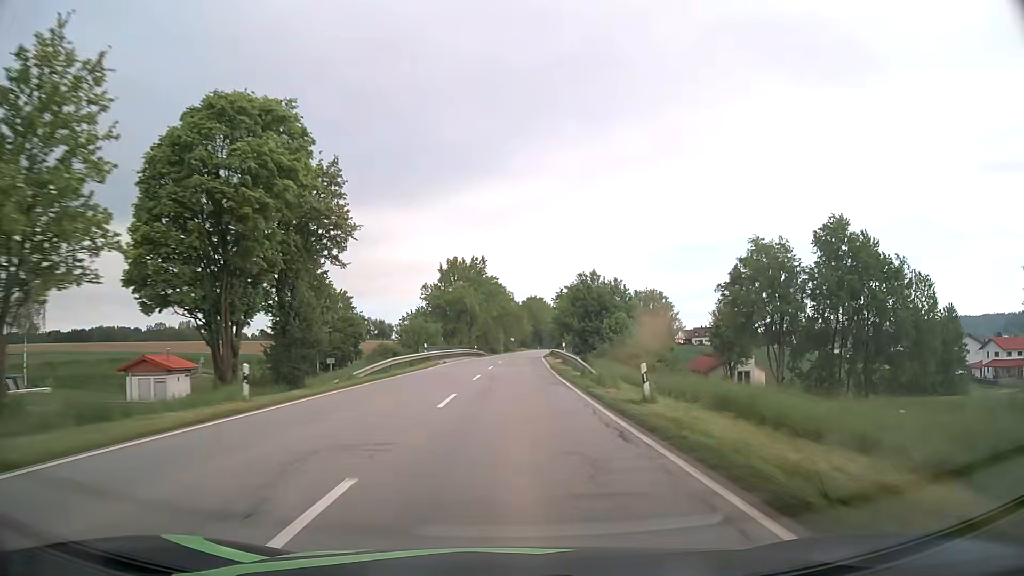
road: secondary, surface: asphalt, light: Day
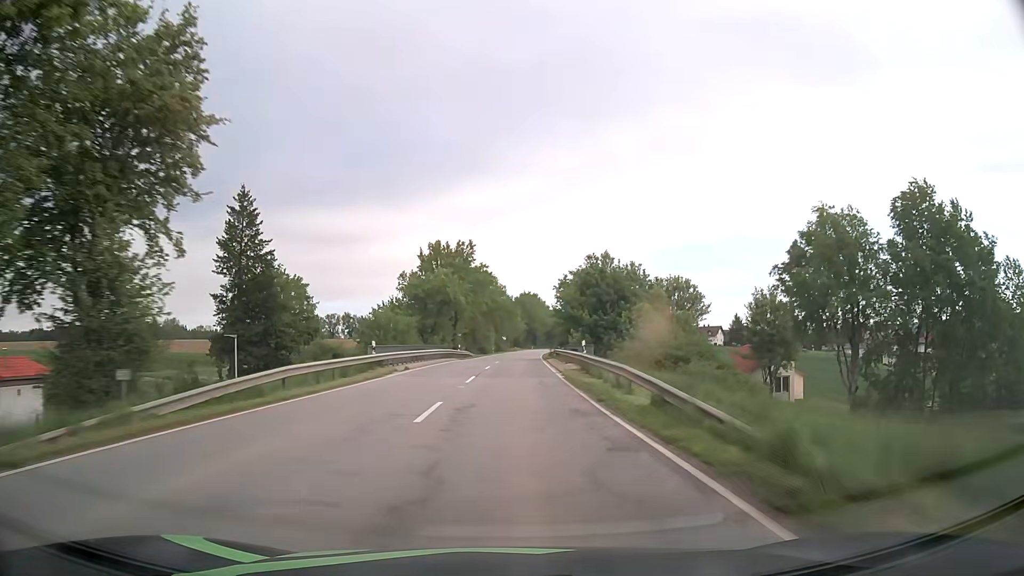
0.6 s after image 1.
(+0.1, +15.5) m; +1°
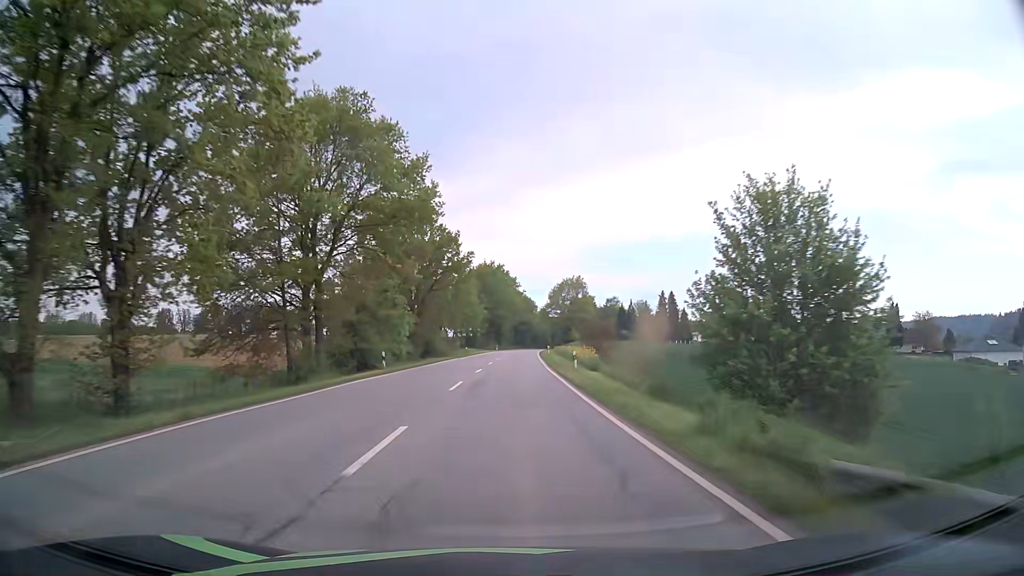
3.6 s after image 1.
(+1.9, +77.3) m; +4°
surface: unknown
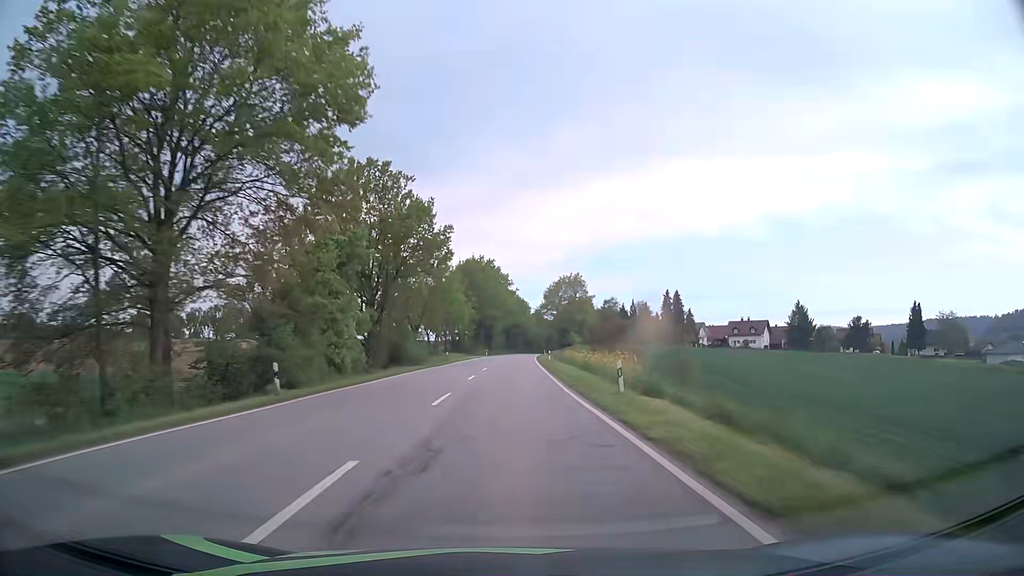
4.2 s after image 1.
(+0.1, +15.5) m; 0°
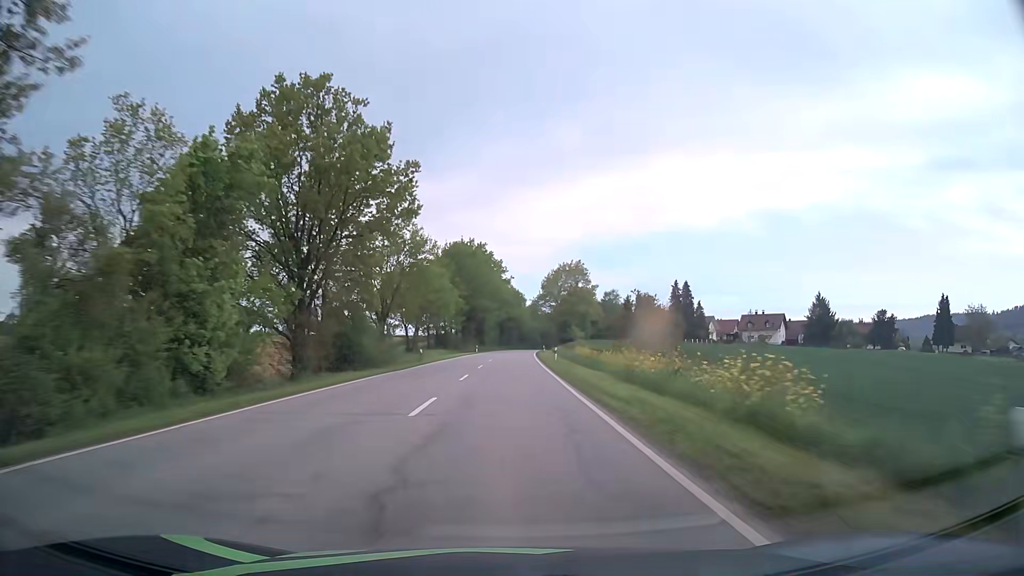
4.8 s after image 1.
(+0.1, +15.5) m; +1°
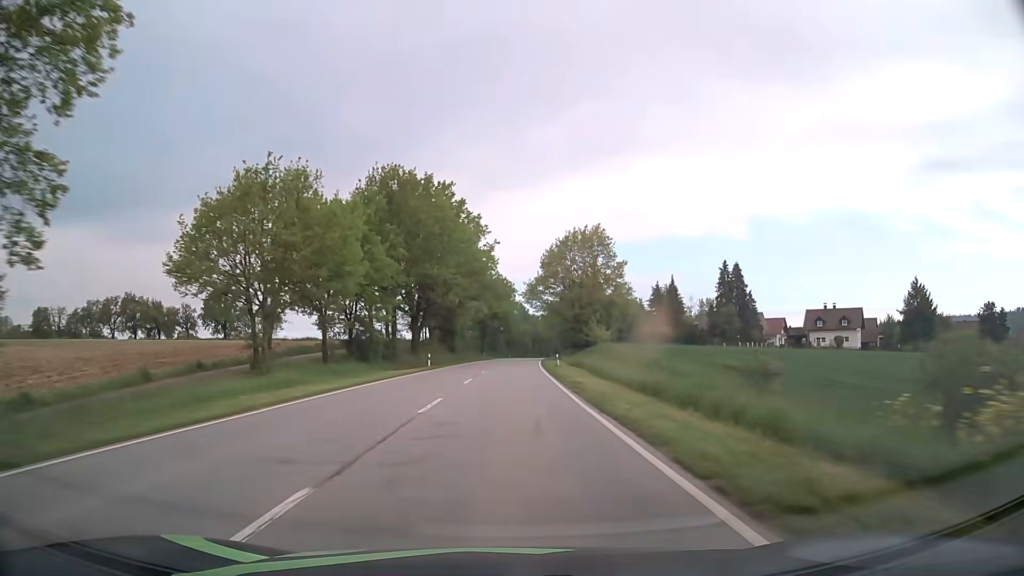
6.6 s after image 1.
(+0.4, +46.4) m; +1°
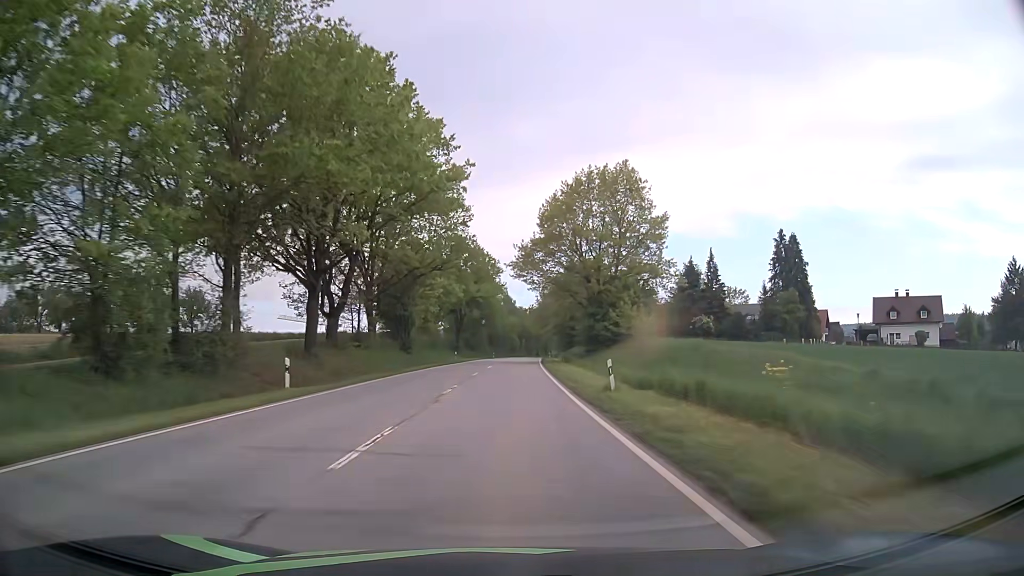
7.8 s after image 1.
(+0.3, +31.0) m; +1°
